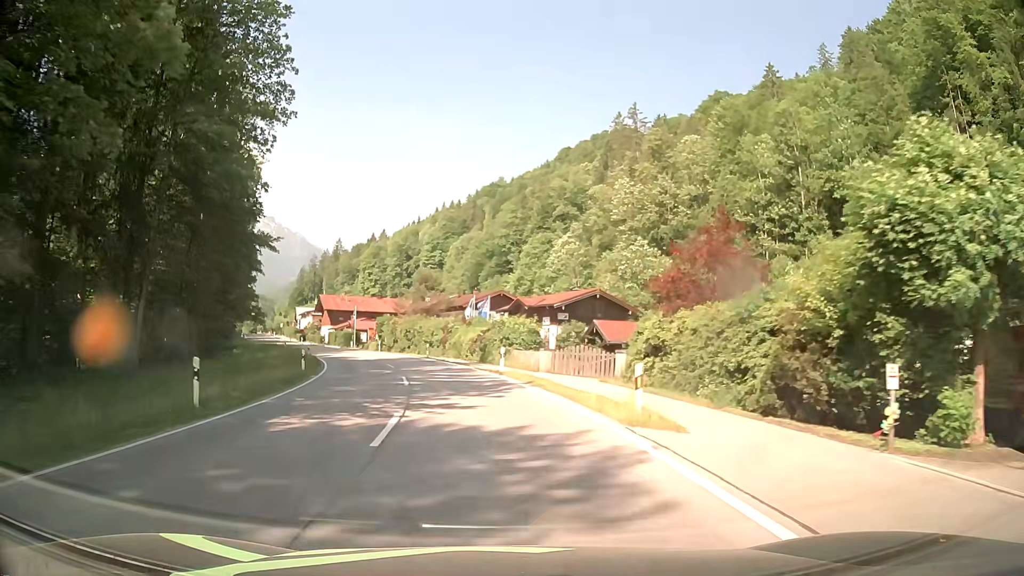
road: primary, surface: asphalt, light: Day
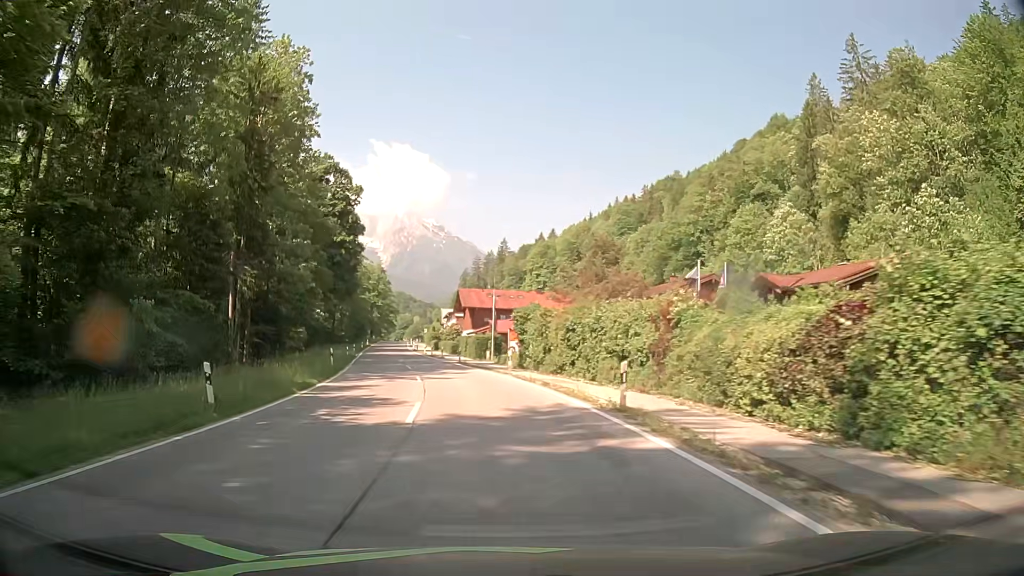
(-3.9, +33.9) m; -14°
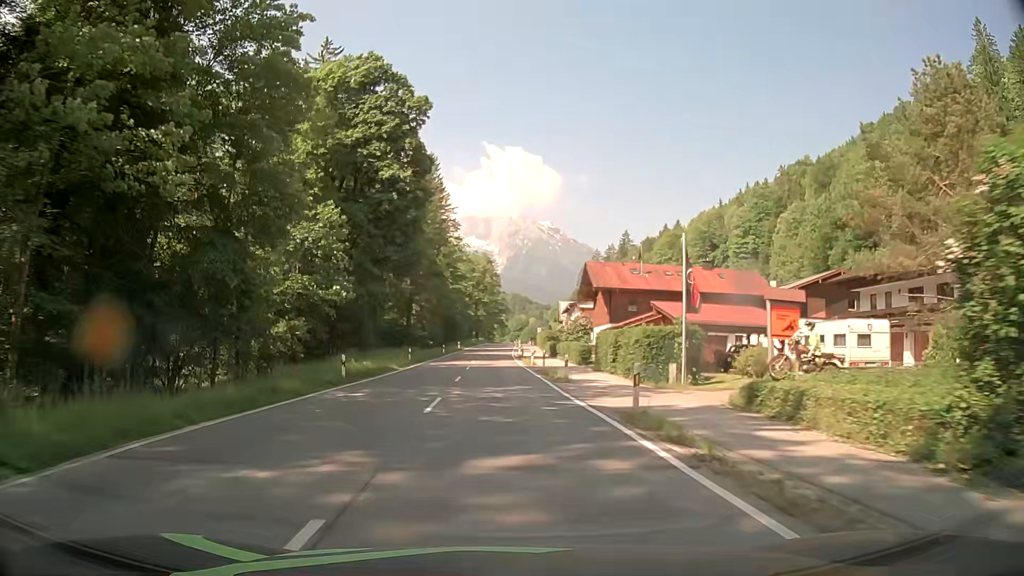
(-3.3, +34.6) m; -10°
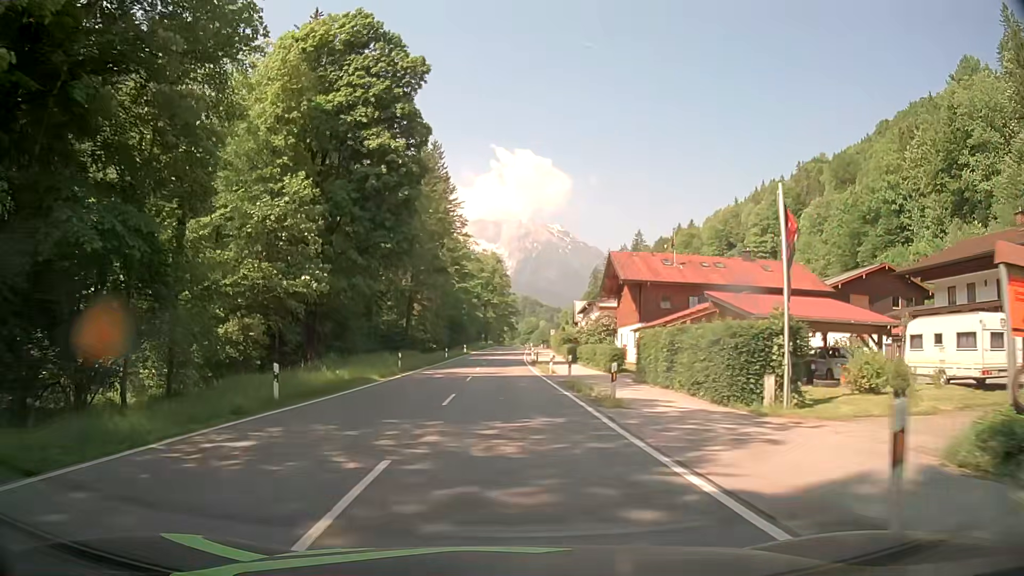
(-0.1, +9.0) m; -1°
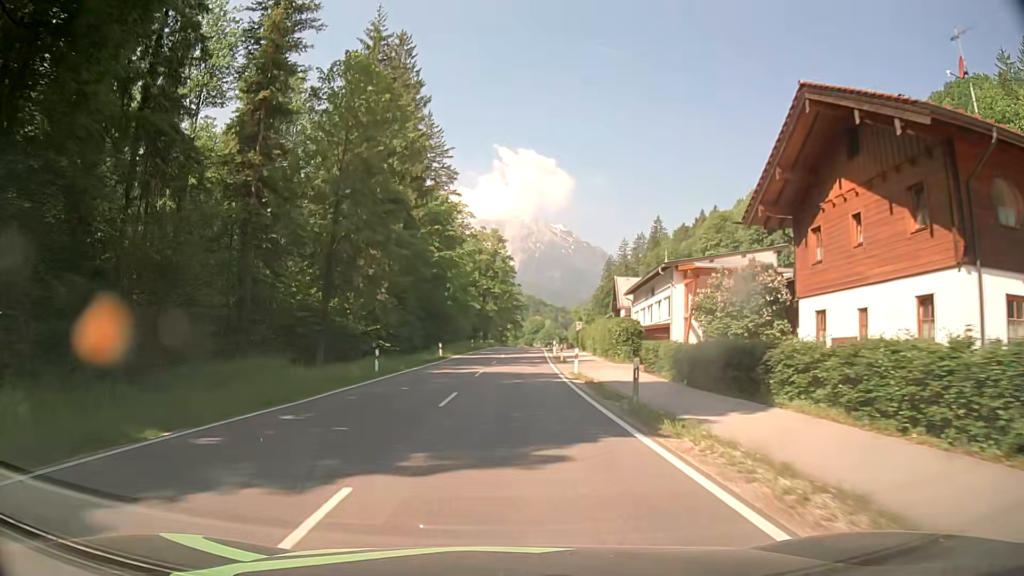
(-0.3, +37.7) m; 0°
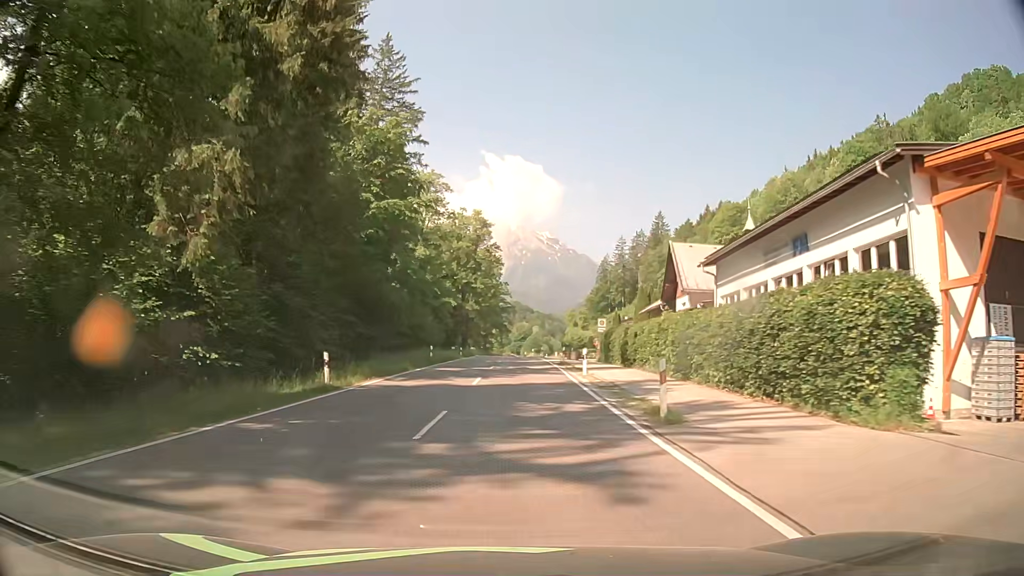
(0.0, +29.1) m; +1°
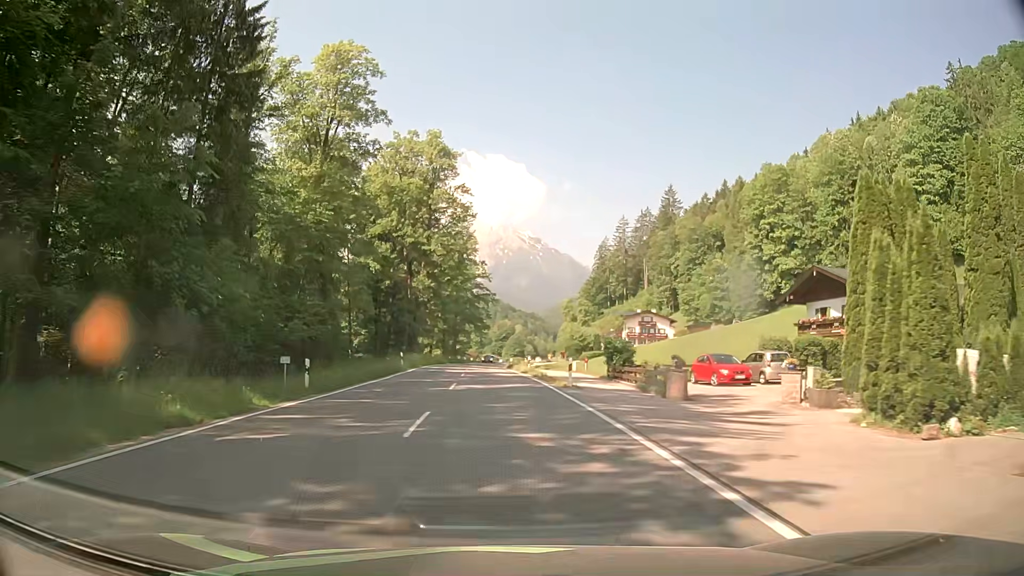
(+0.8, +47.7) m; +2°
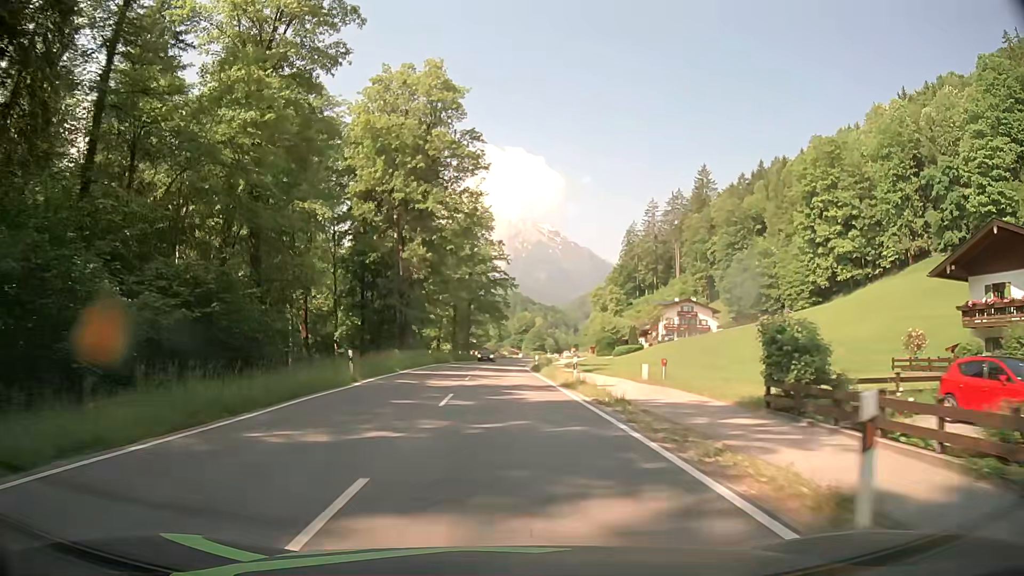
(-0.3, +19.1) m; -1°
(0, +10) (0, +20) (0, +30) (0, +40) (0, +50) (0, +60) (0, +70) (+1, +80) (+2, +90) (+3, +100) m
